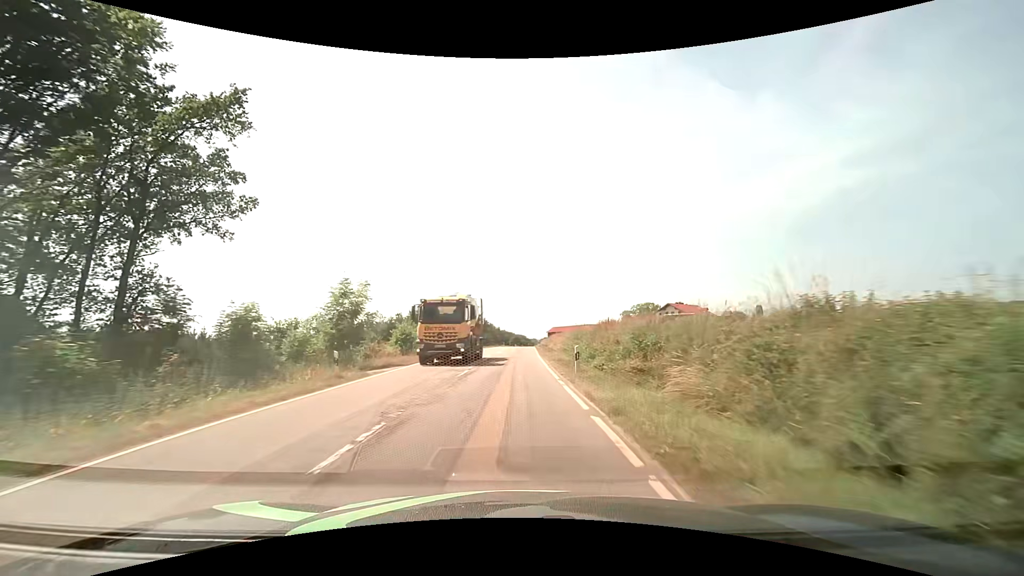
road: tertiary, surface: asphalt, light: Day
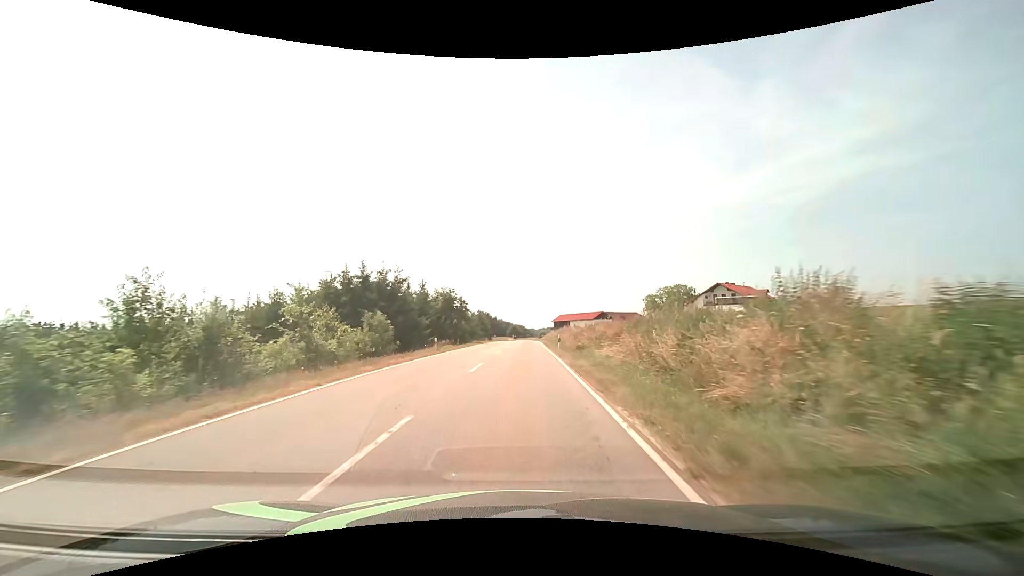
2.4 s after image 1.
(+0.1, +35.8) m; 0°
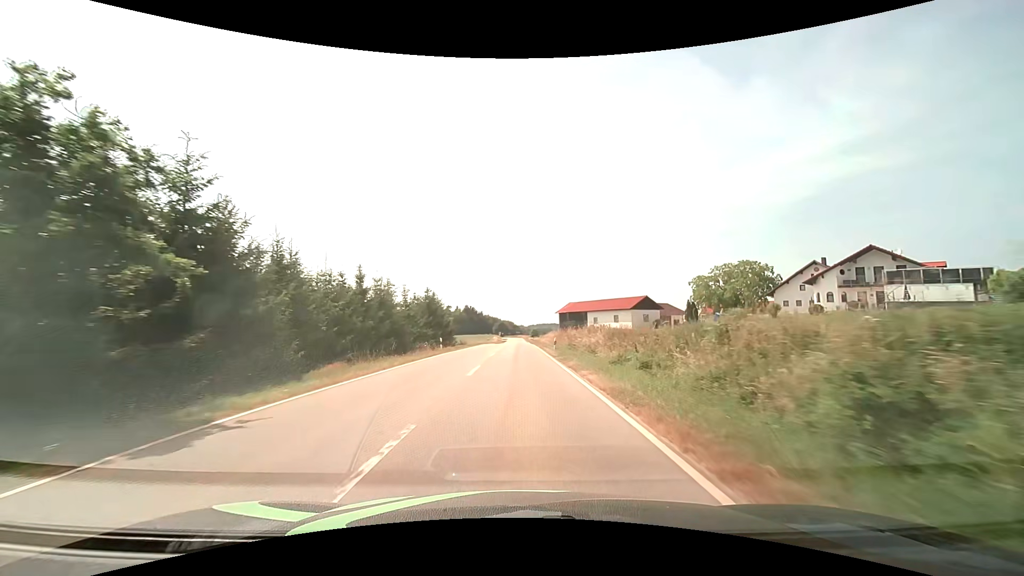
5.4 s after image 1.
(+0.6, +48.0) m; +1°
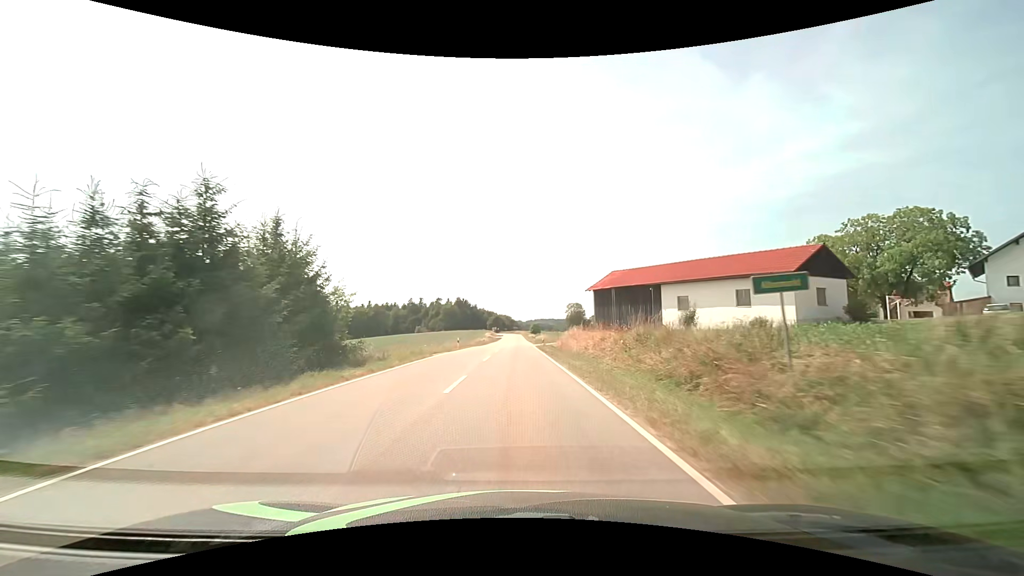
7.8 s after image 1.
(+0.1, +39.7) m; 0°
(0, +10) (0, +20) (0, +30) (0, +40) (0, +50) (0, +60) (0, +70) (0, +80) (0, +90) (0, +100) m
